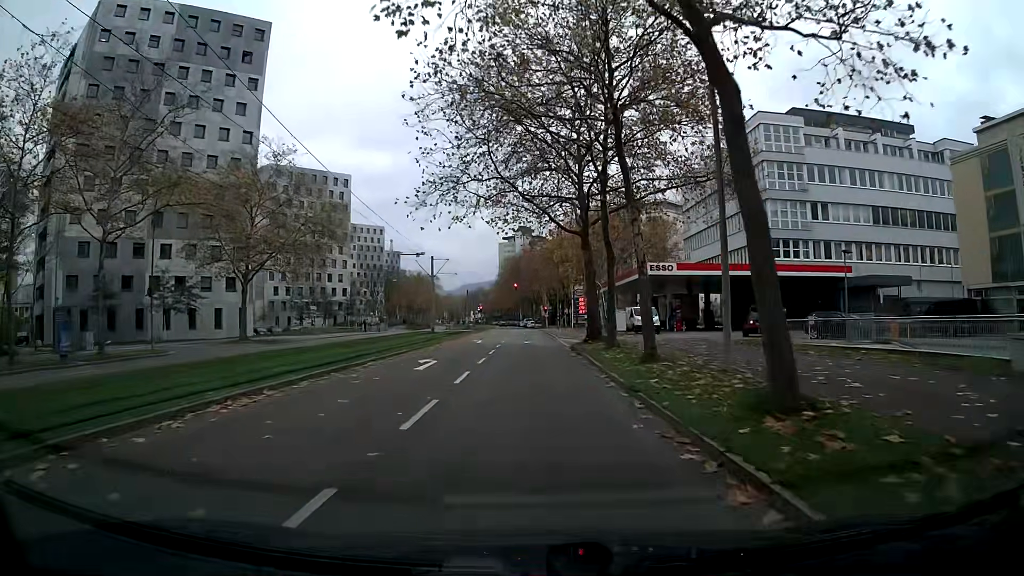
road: tertiary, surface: asphalt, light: Day
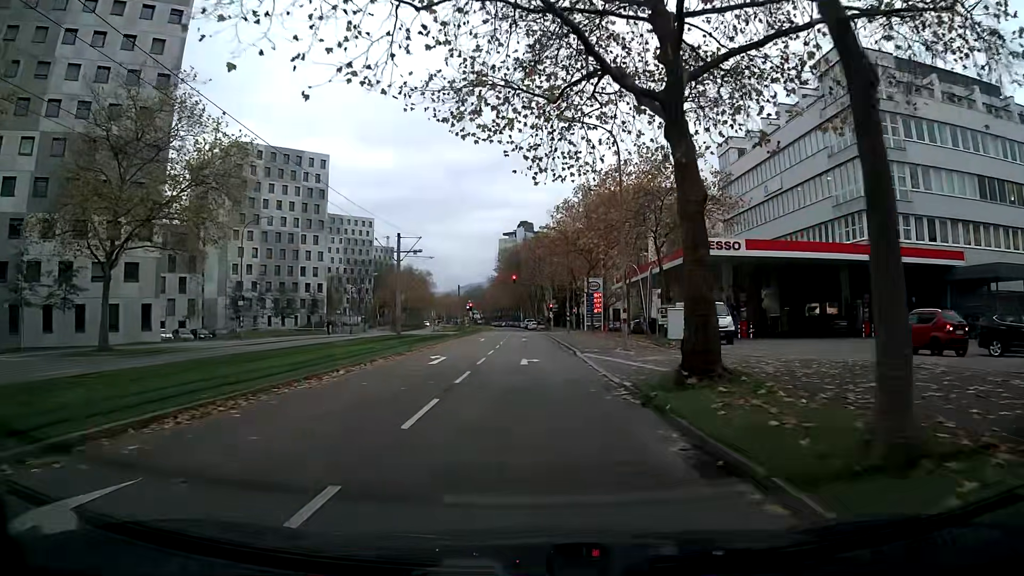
(0.0, +17.6) m; 0°
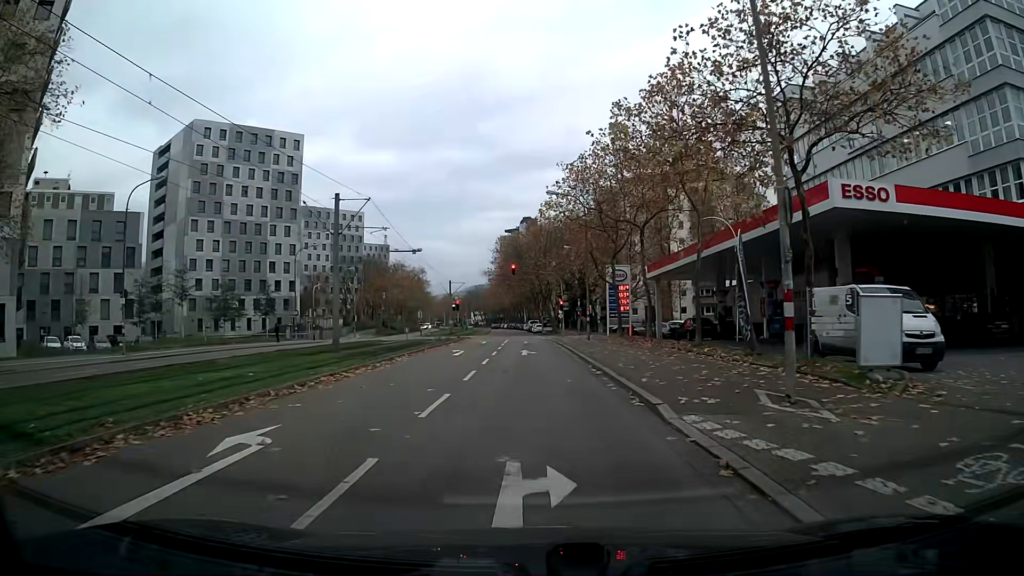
(-0.1, +16.5) m; 0°
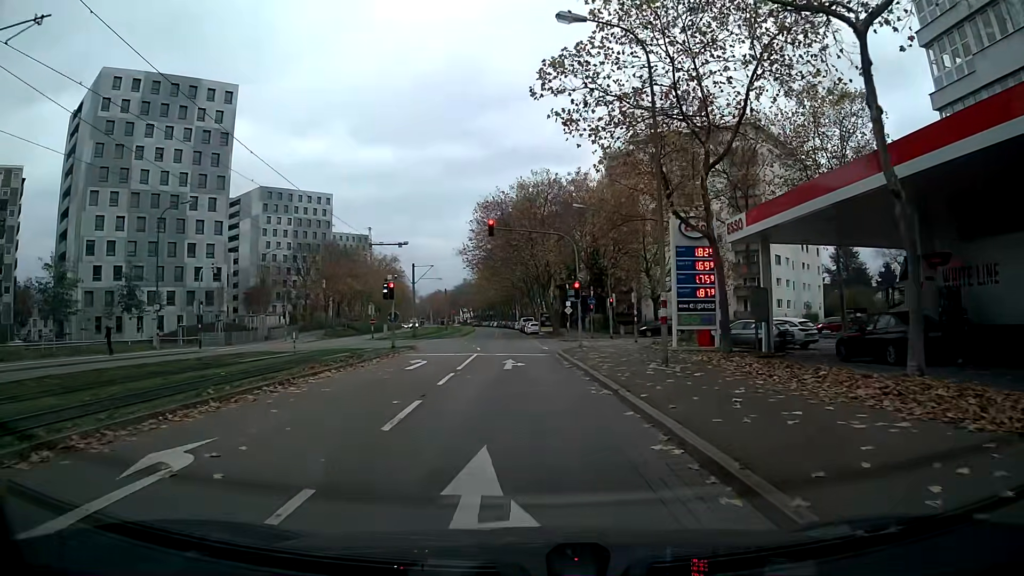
(-0.1, +24.8) m; 0°
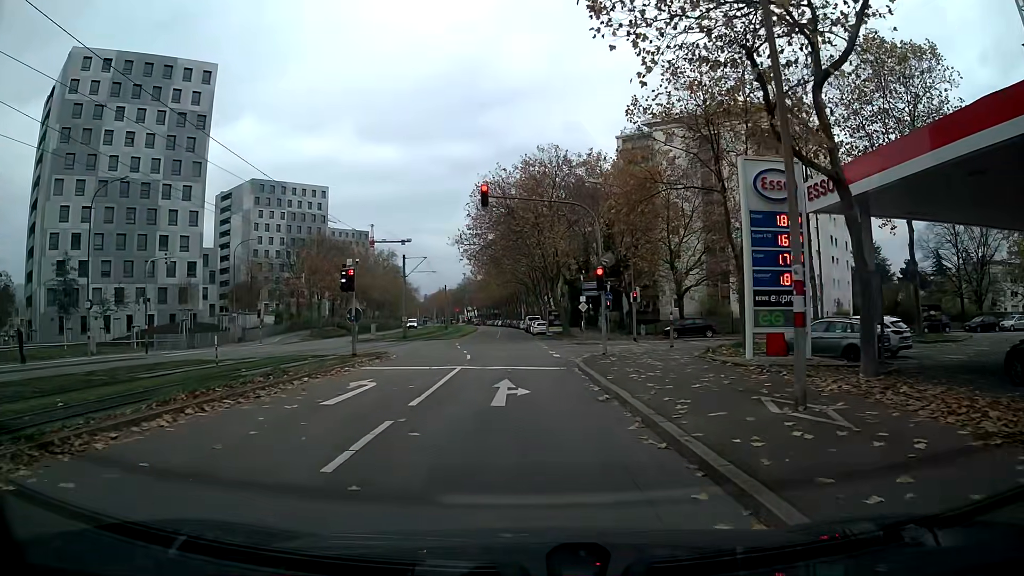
(0.0, +8.0) m; 0°
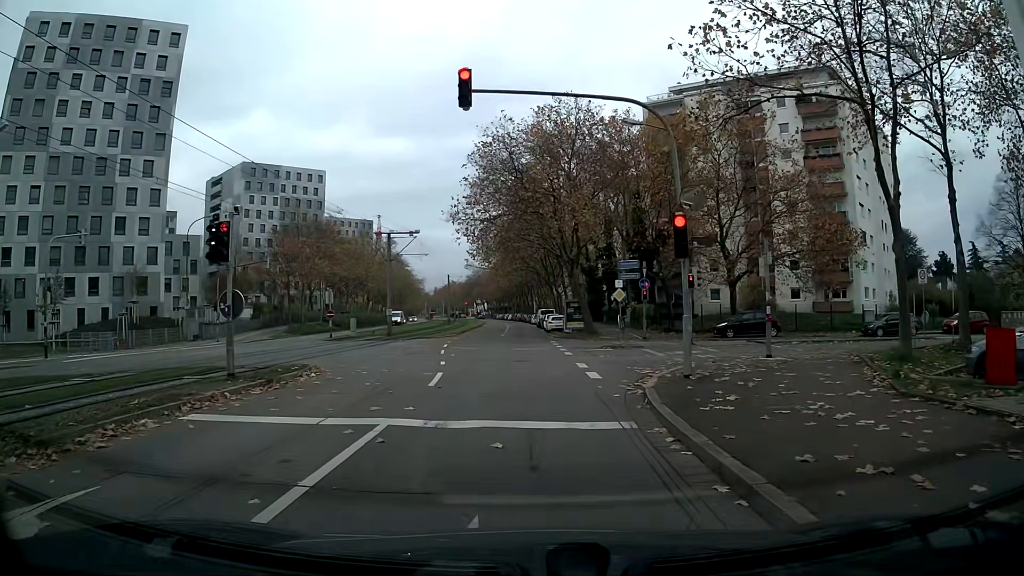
(0.0, +10.8) m; 0°
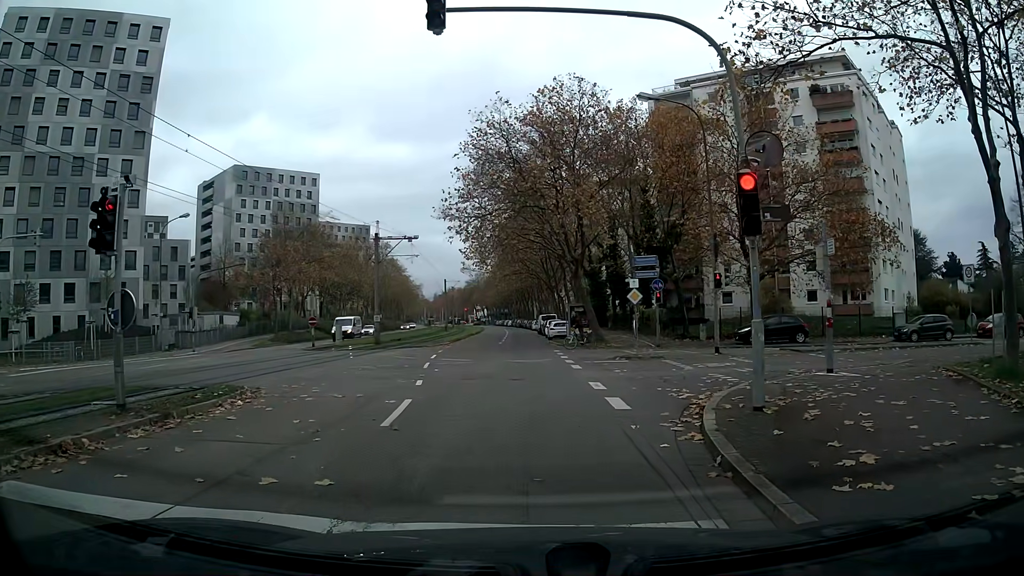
(0.0, +3.8) m; +1°
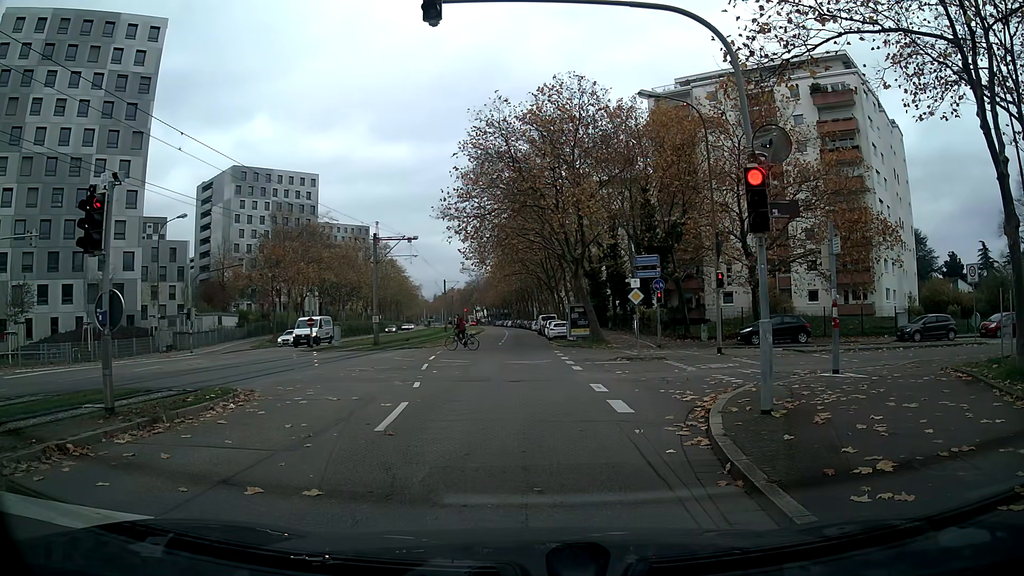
(0.0, +0.4) m; 0°
(0, +10) (-1, +20) (-1, +30) (-1, +40) (-2, +50) (-2, +60) (-3, +70) (-3, +80) (-4, +90) (-4, +100) m
